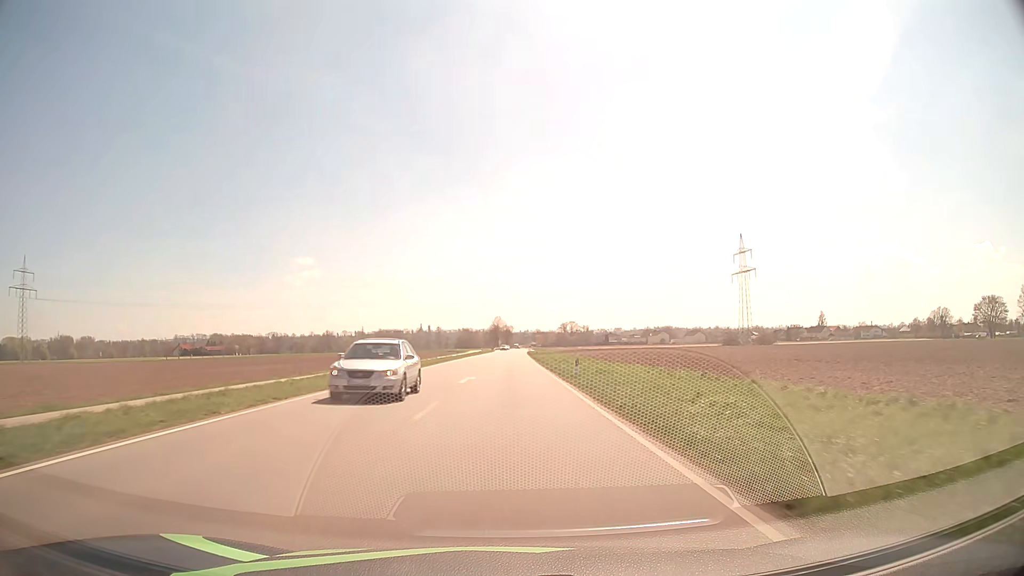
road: secondary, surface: asphalt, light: Day
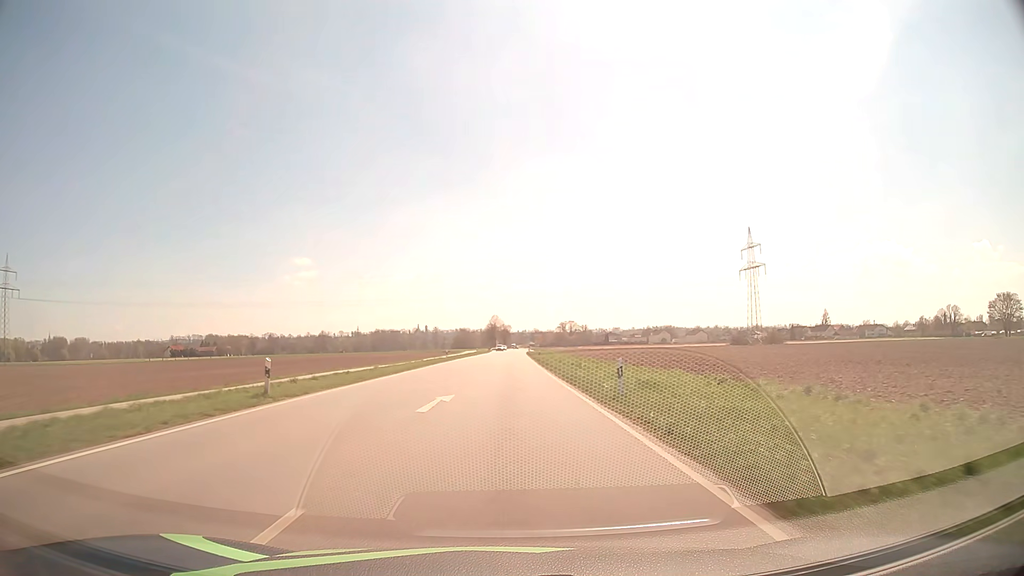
(0.0, +10.8) m; 0°
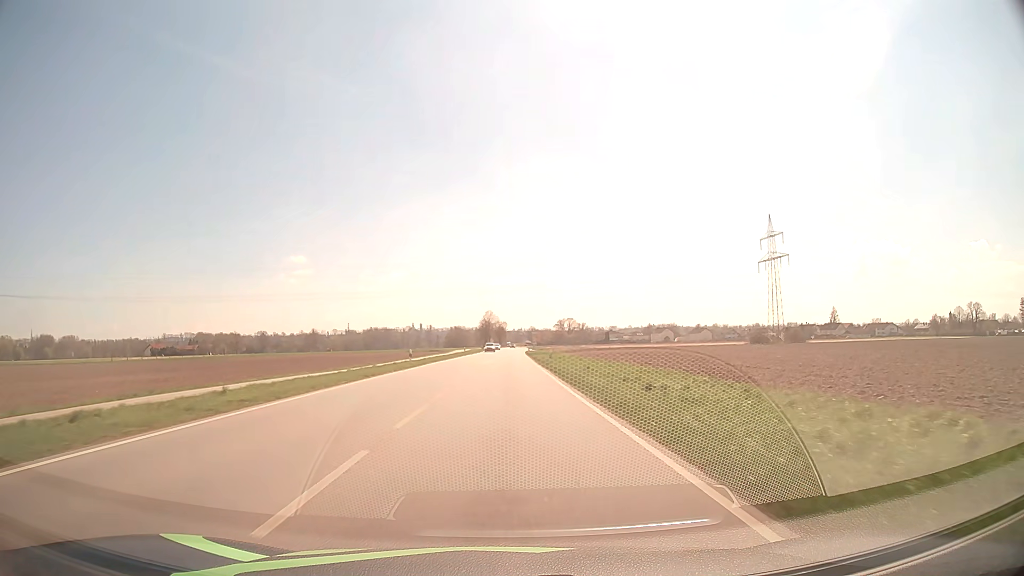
(+0.1, +21.6) m; 0°
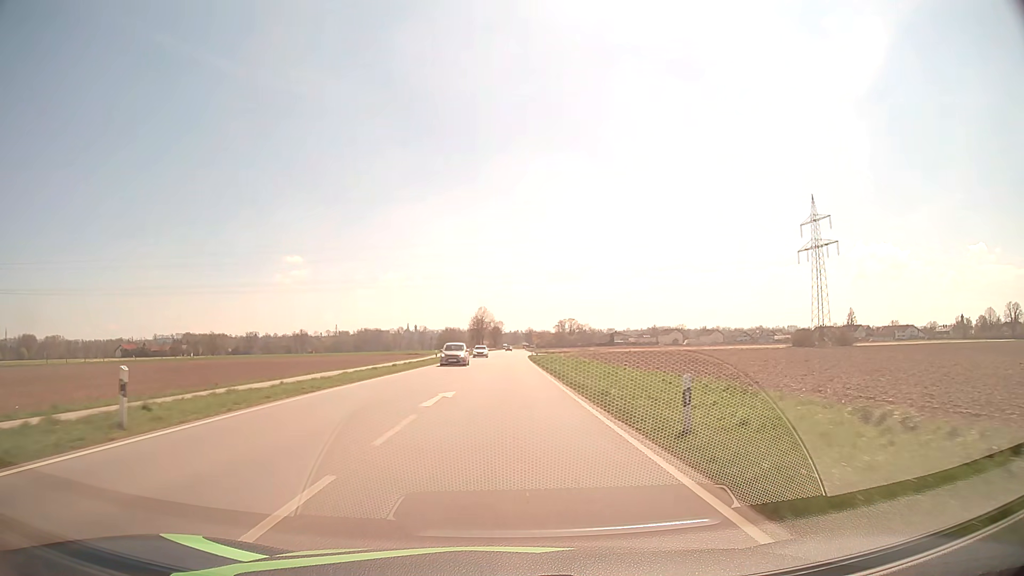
(+0.1, +32.5) m; 0°
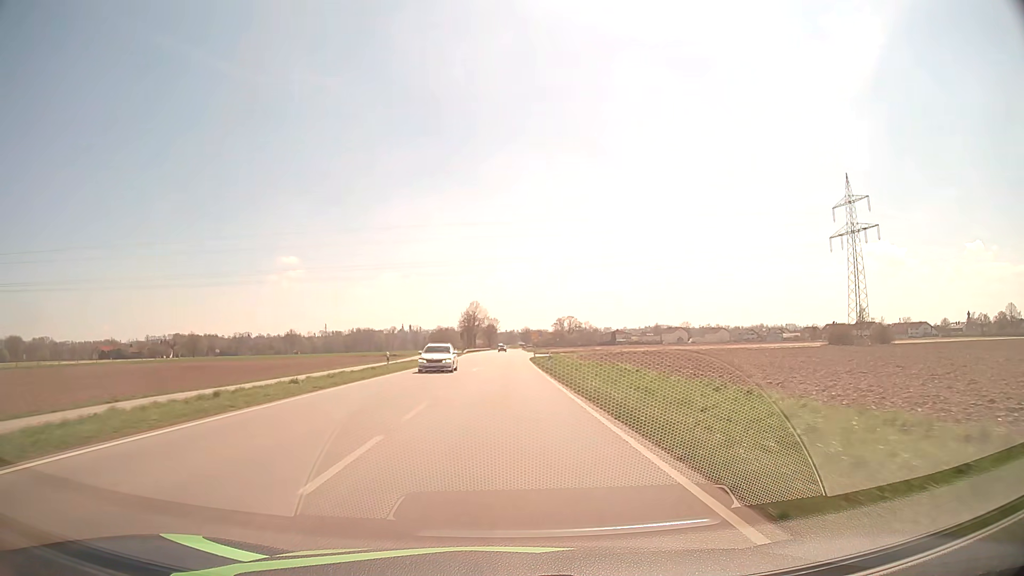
(+0.1, +21.7) m; 0°
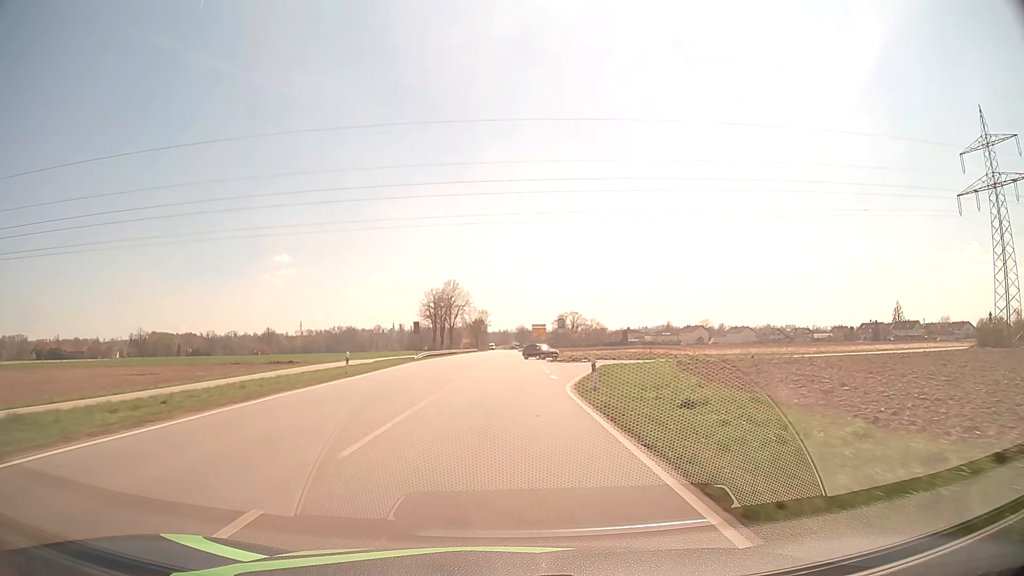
(+0.3, +54.2) m; +1°
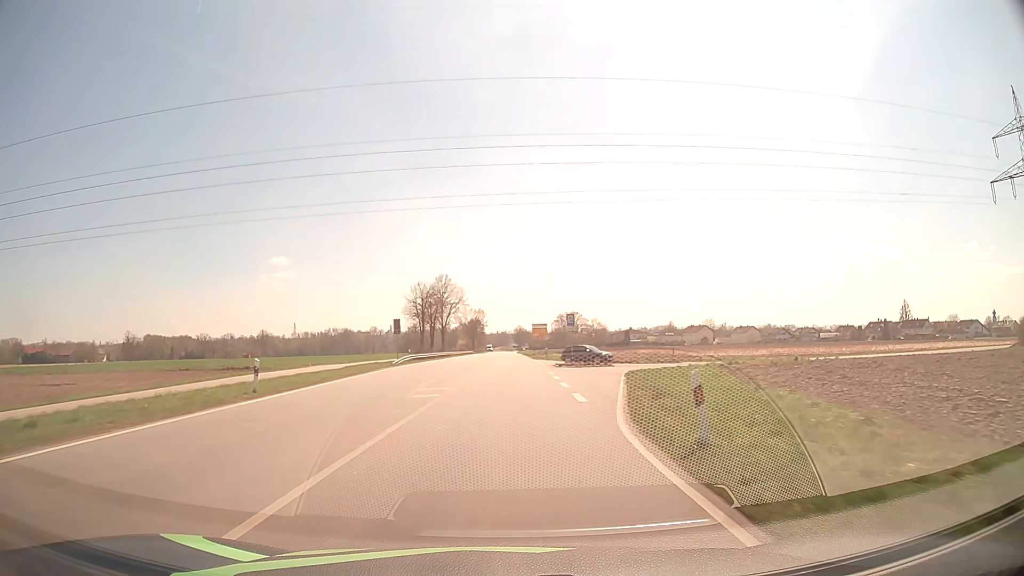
(0.0, +10.8) m; 0°
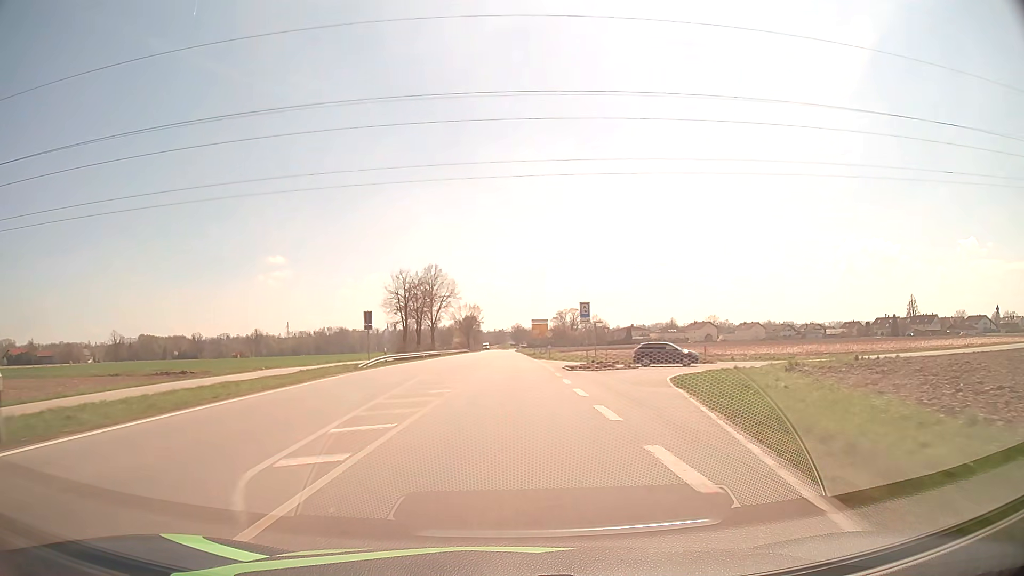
(0.0, +10.8) m; 0°
(0, +10) (0, +20) (0, +30) (0, +40) (0, +50) (0, +60) (0, +70) (0, +80) (0, +90) (0, +100) m
